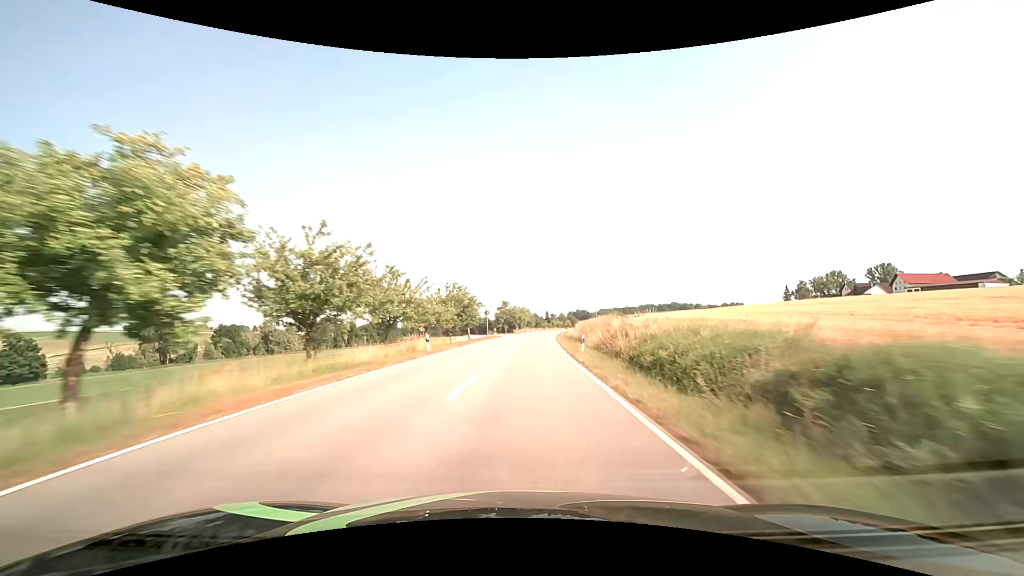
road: secondary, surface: asphalt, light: Day
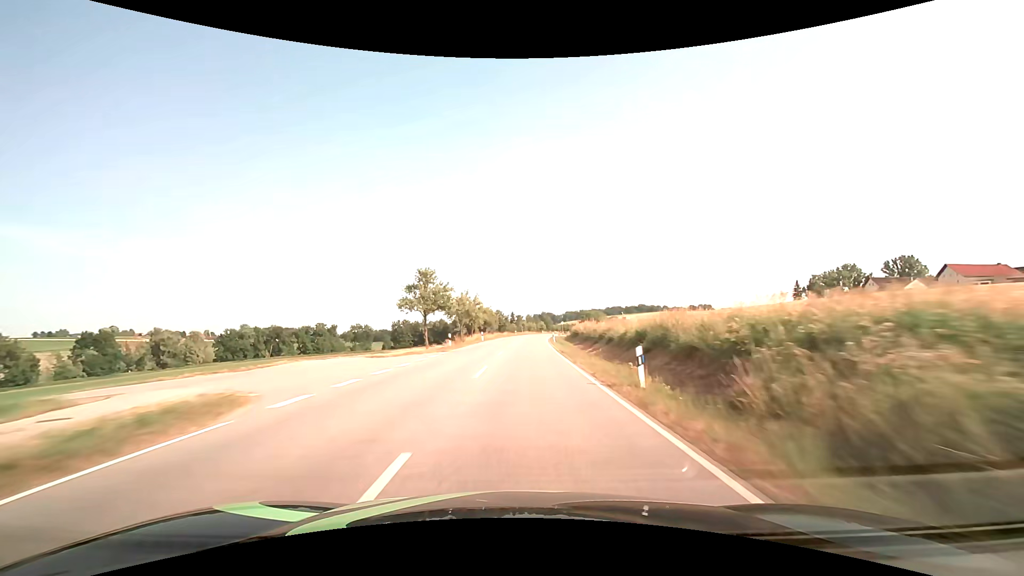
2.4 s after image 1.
(+2.0, +55.4) m; +4°
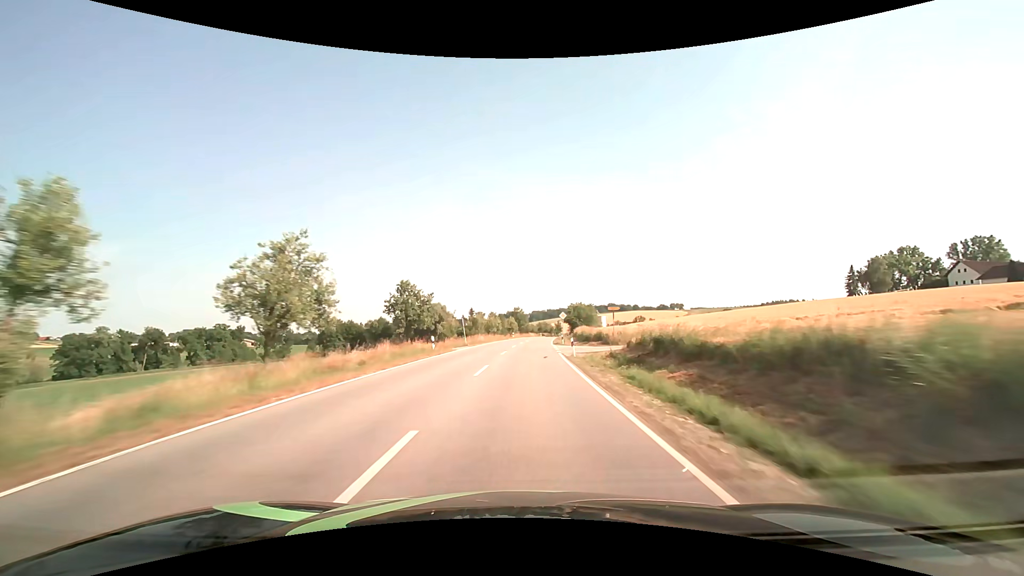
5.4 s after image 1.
(+2.3, +70.8) m; +4°
(0, +10) (0, +20) (+1, +30) (+1, +40) (+1, +50) (+2, +60) (+3, +70) (+4, +80) (+5, +90) (+6, +100) m
